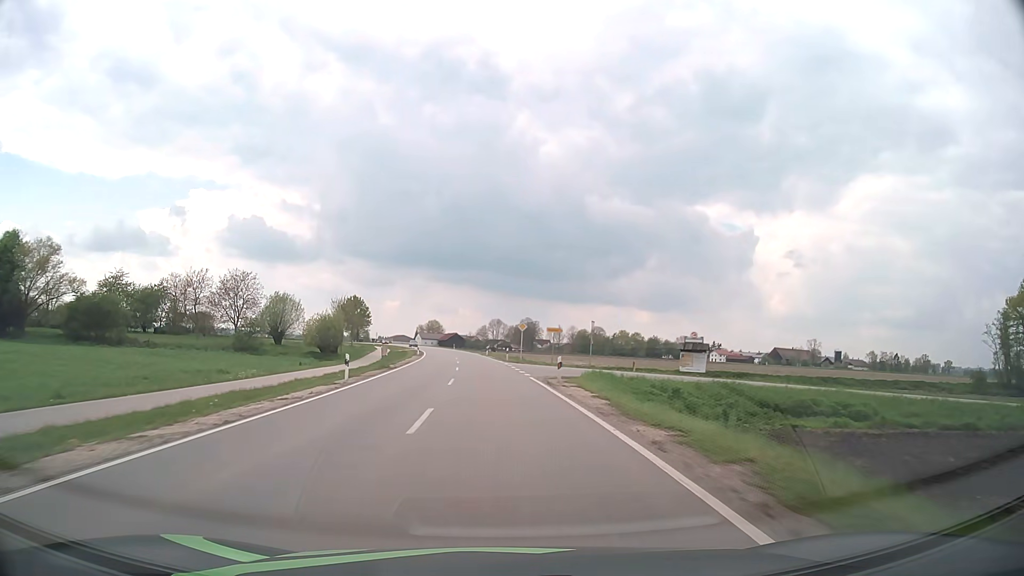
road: tertiary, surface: asphalt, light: Day
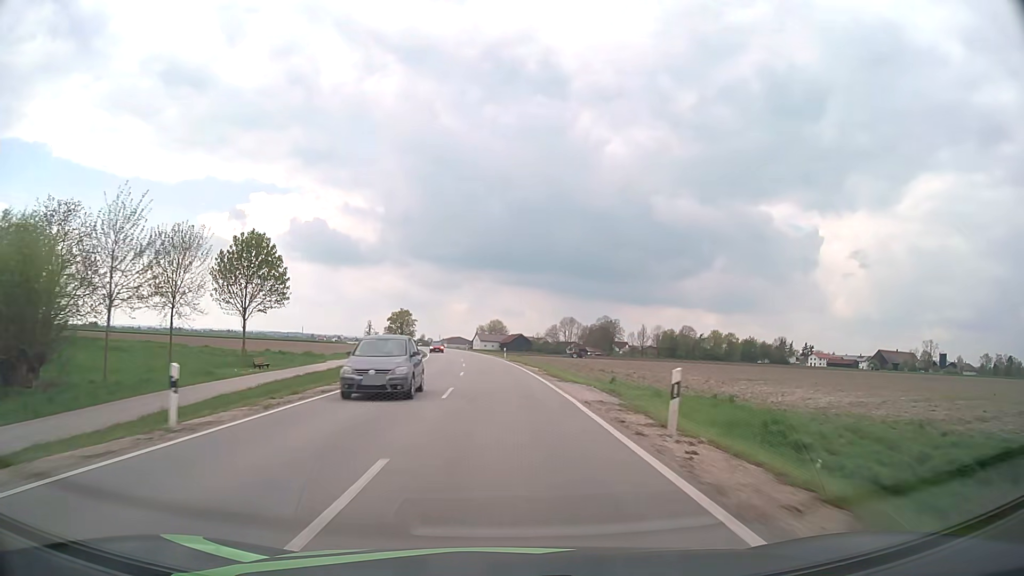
(-3.5, +66.5) m; -6°
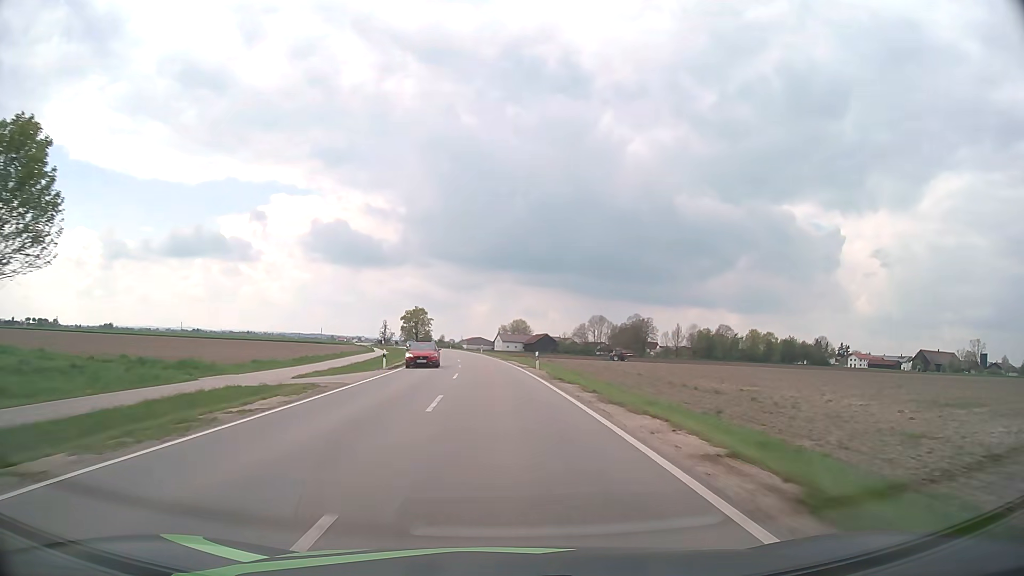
(-0.5, +26.8) m; -2°
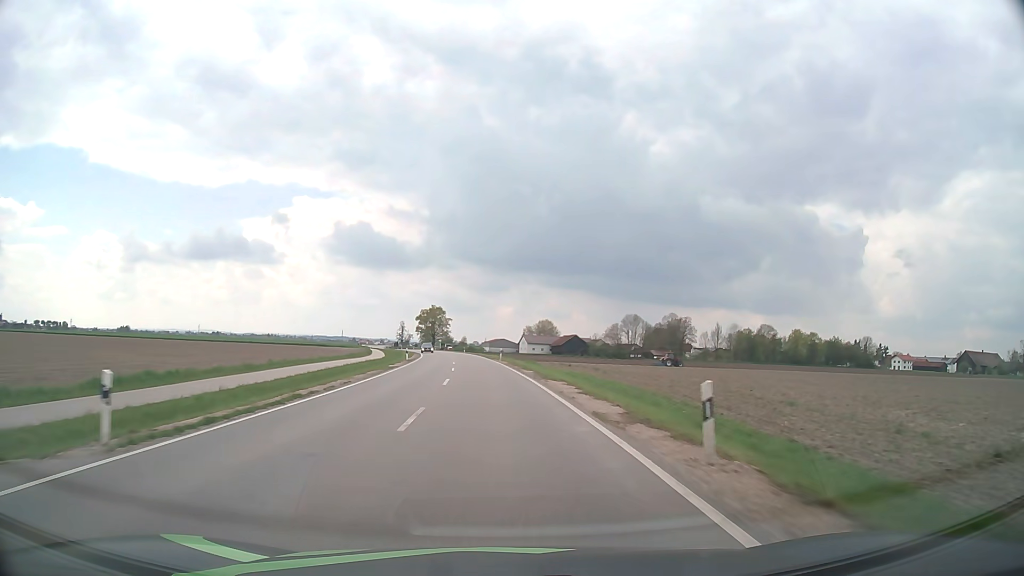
(-0.5, +26.9) m; -2°
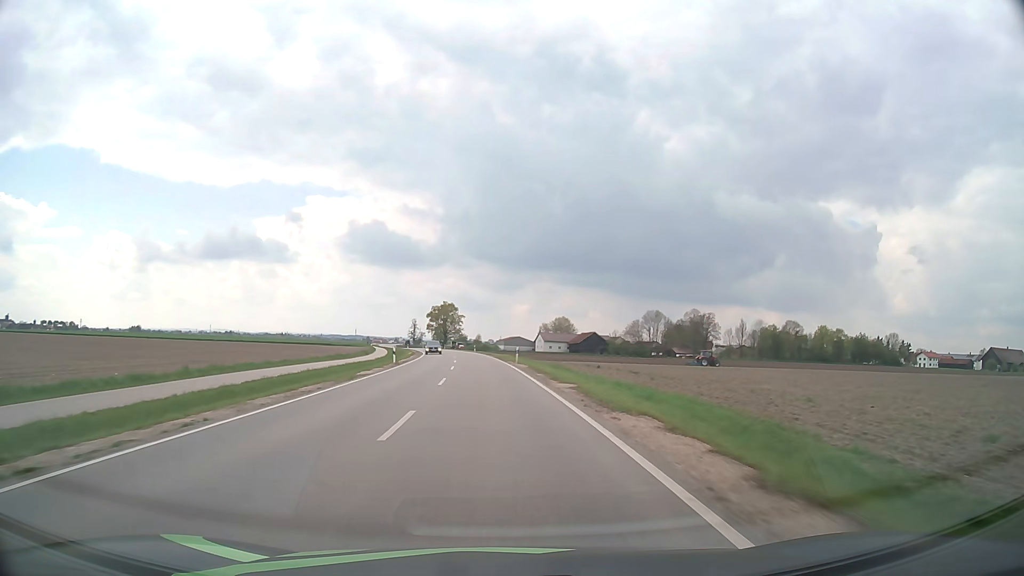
(-0.1, +13.4) m; -1°
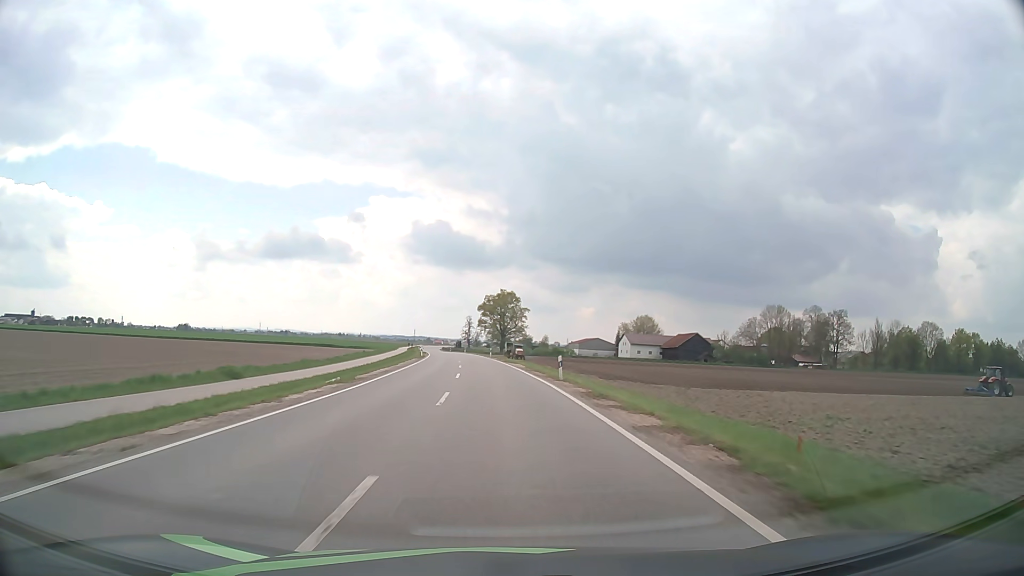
(-3.9, +66.6) m; -6°
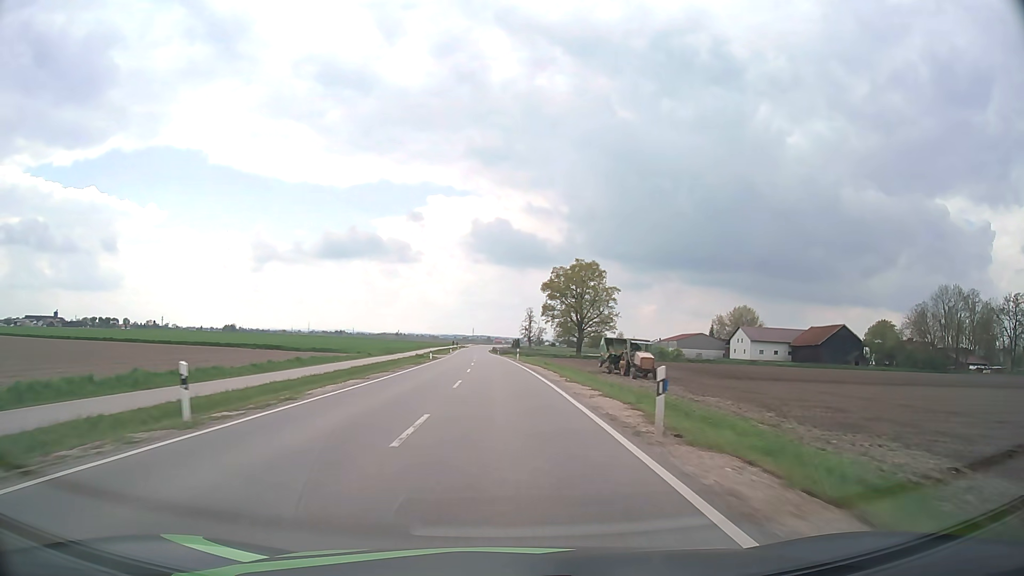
(-3.0, +66.1) m; -5°
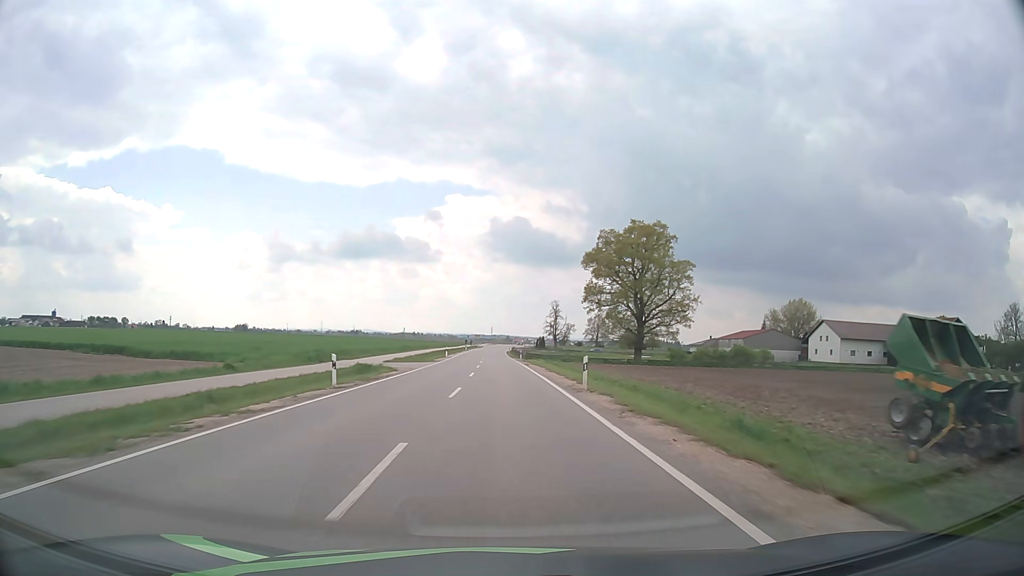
(-0.8, +39.9) m; -2°
(0, +10) (0, +20) (0, +30) (0, +40) (0, +50) (0, +60) (-1, +70) (-1, +80) (-1, +90) (-1, +100) m
